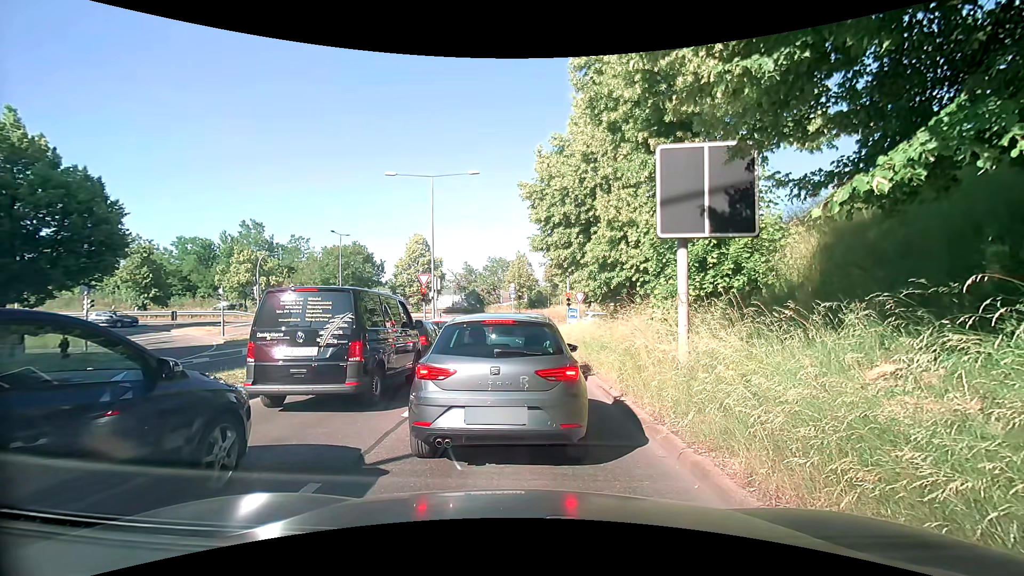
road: tertiary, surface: asphalt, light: Day
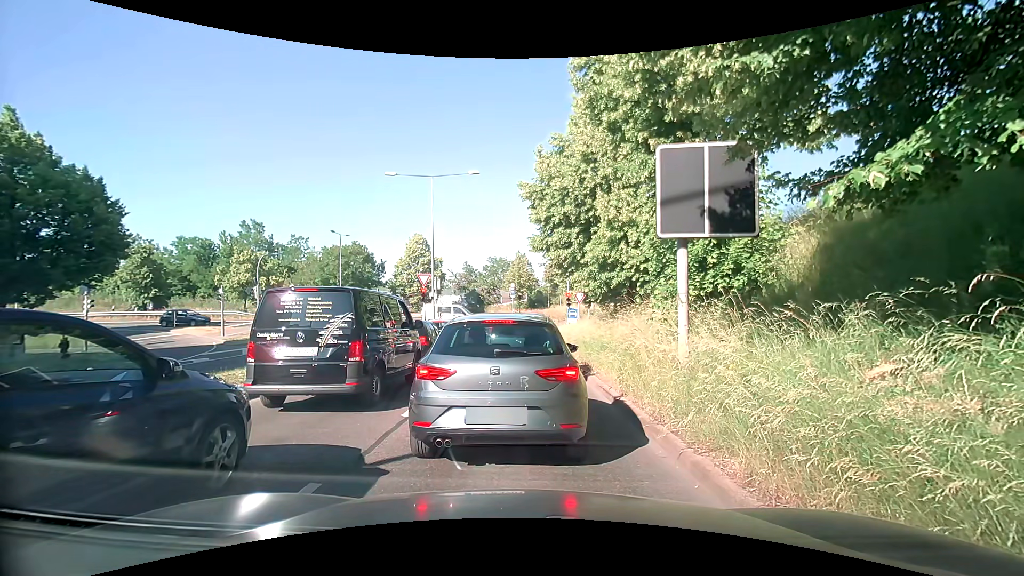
(0.0, 0.0) m; 0°
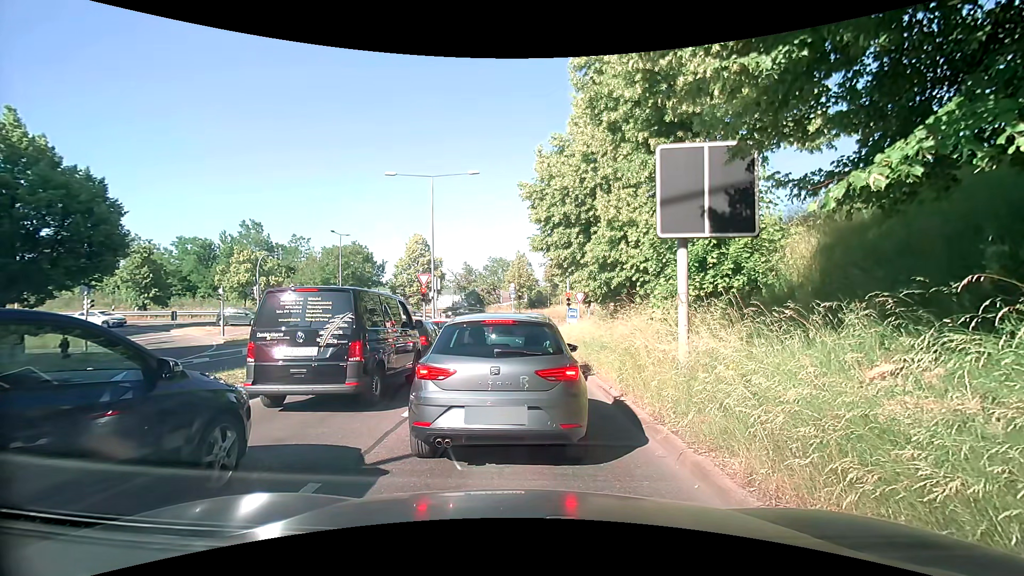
(0.0, 0.0) m; 0°
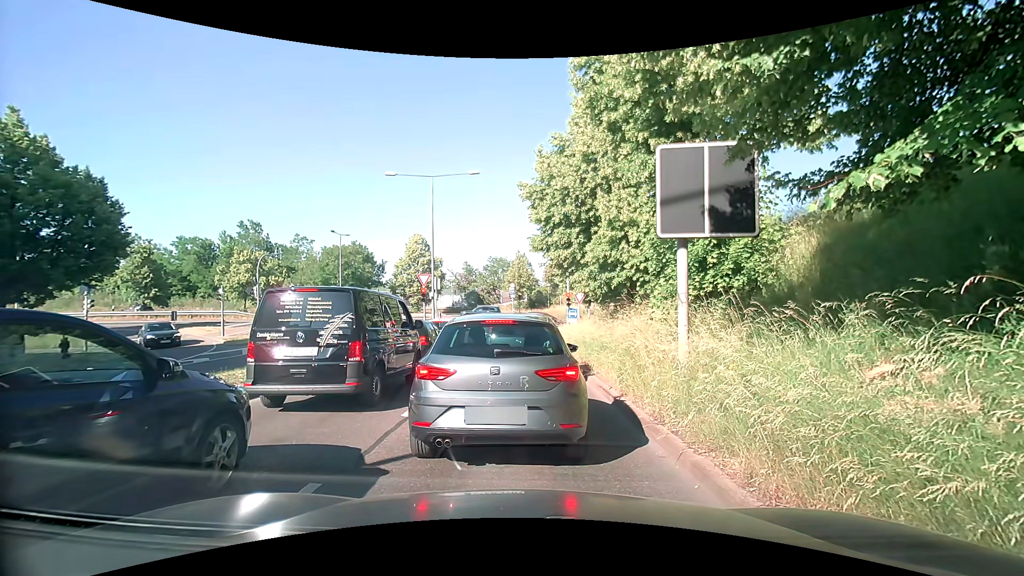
(0.0, 0.0) m; 0°
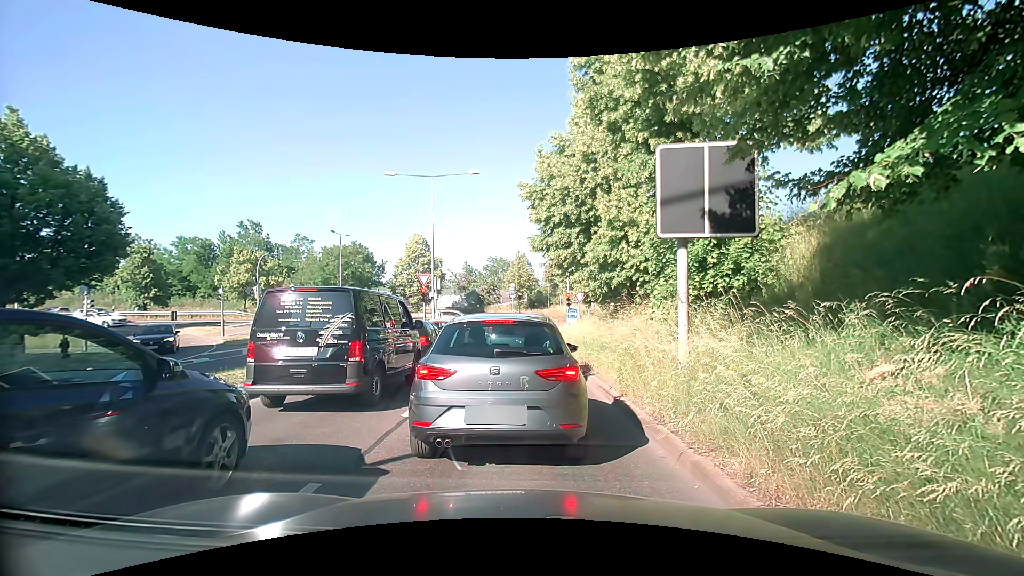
(0.0, 0.0) m; 0°
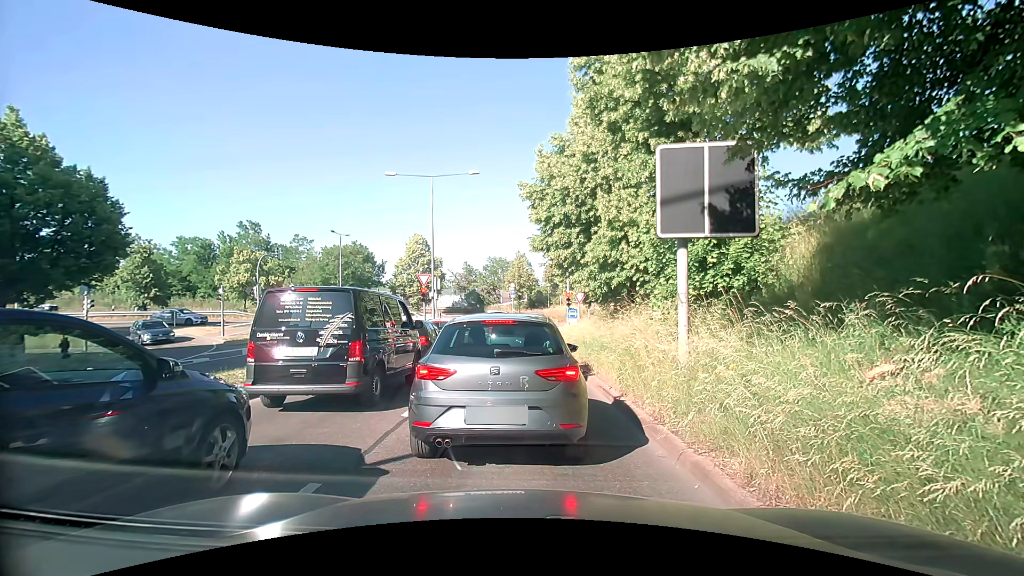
(0.0, 0.0) m; 0°
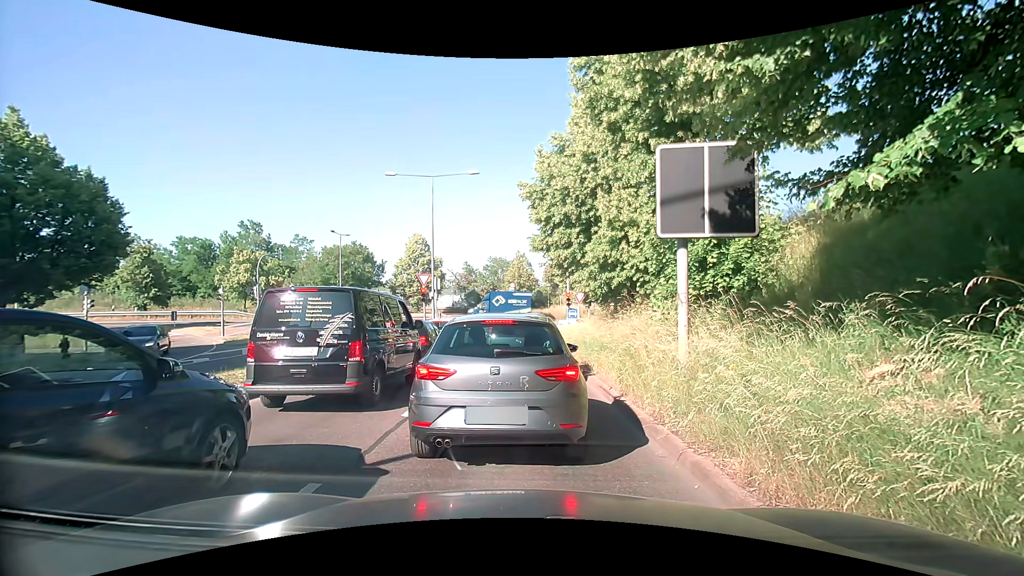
(0.0, 0.0) m; 0°
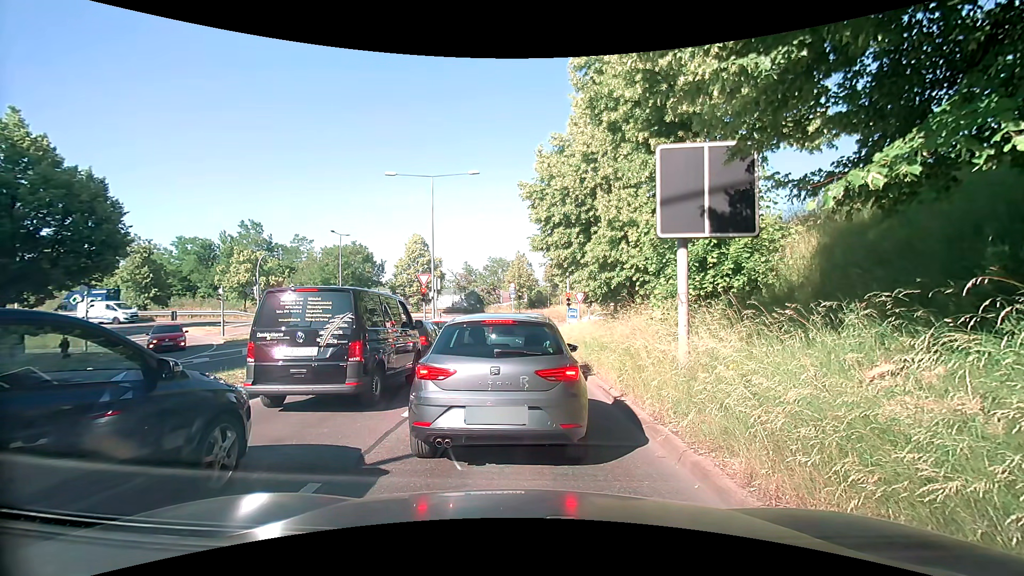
(0.0, 0.0) m; 0°
